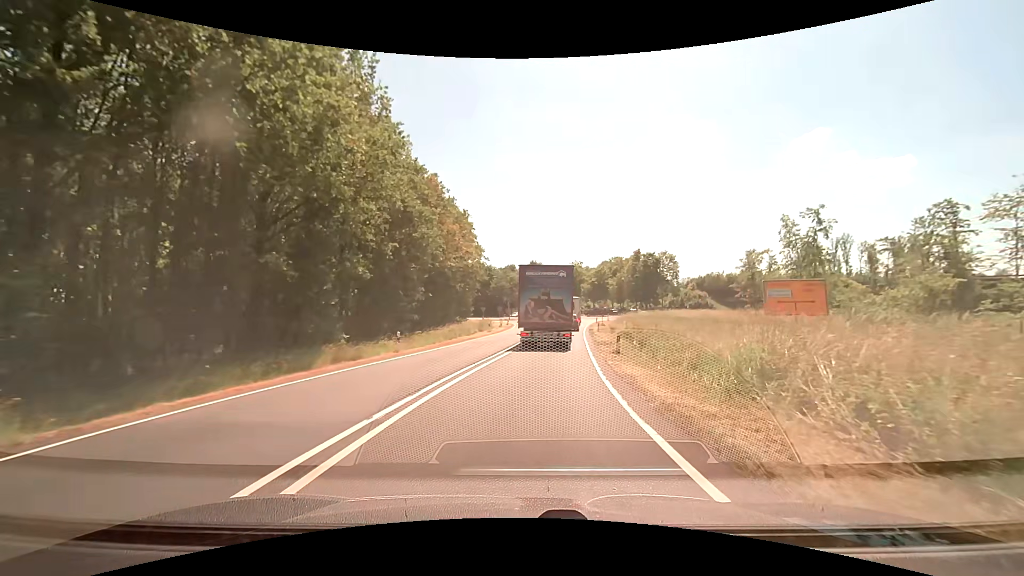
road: trunk_link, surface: asphalt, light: Day
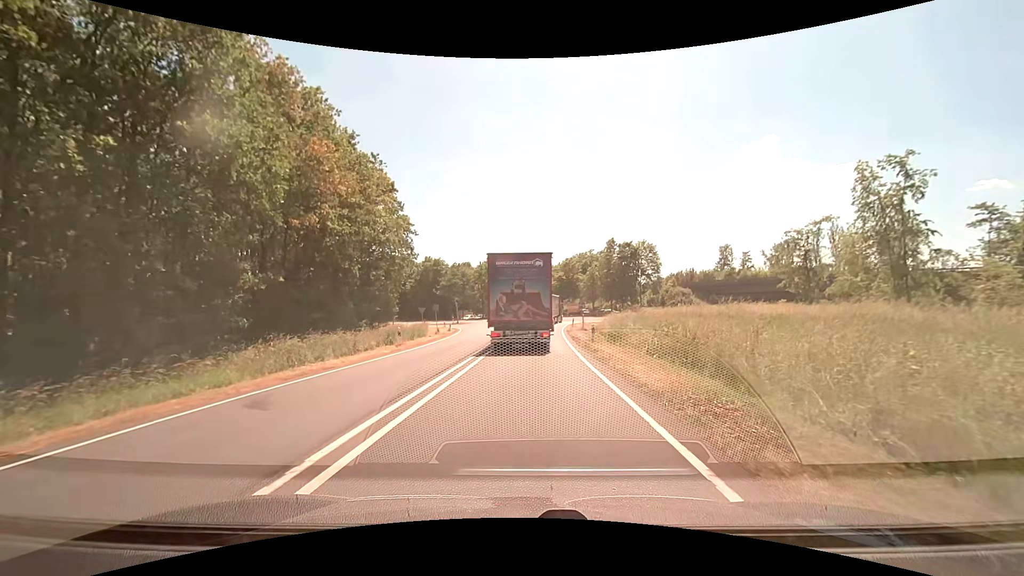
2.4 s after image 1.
(+1.1, +20.5) m; +5°
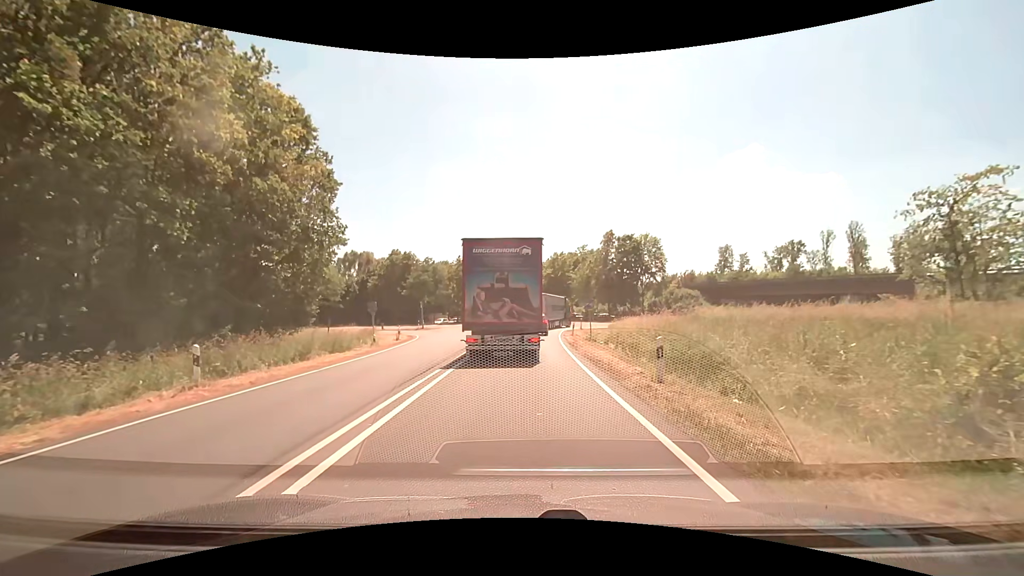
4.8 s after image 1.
(+0.2, +15.2) m; +2°
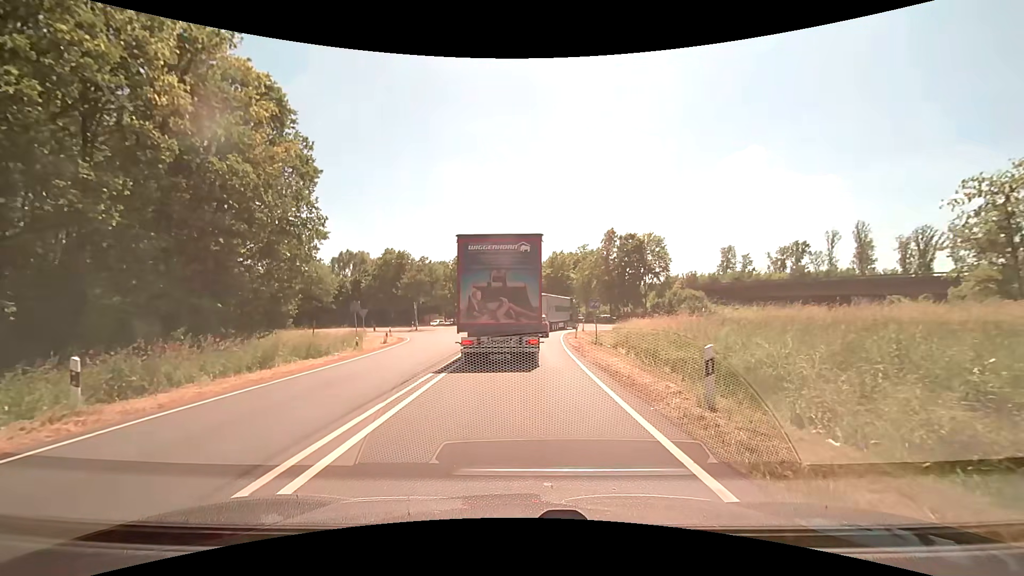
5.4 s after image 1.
(0.0, +2.9) m; +1°
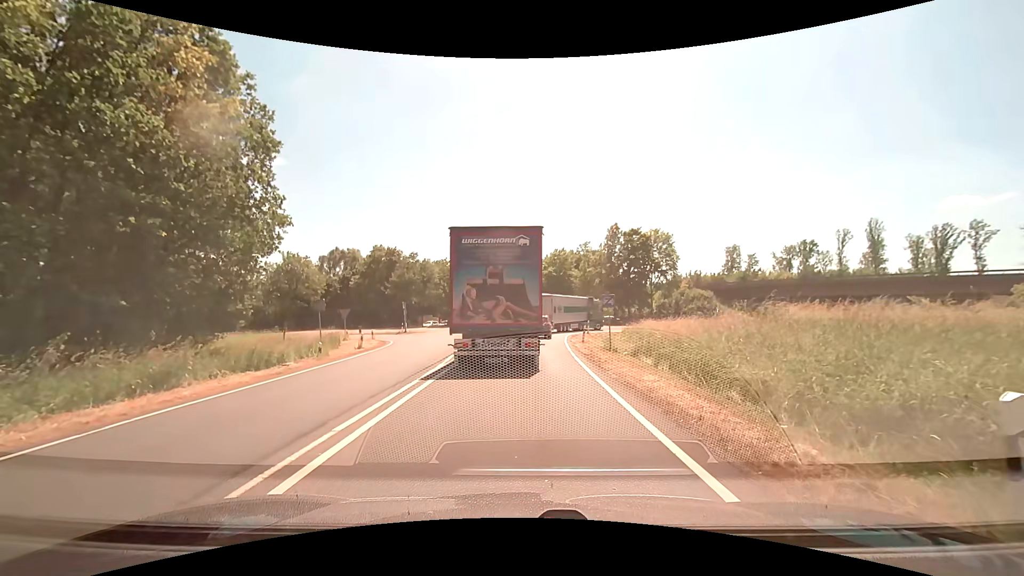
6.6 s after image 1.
(0.0, +4.8) m; 0°
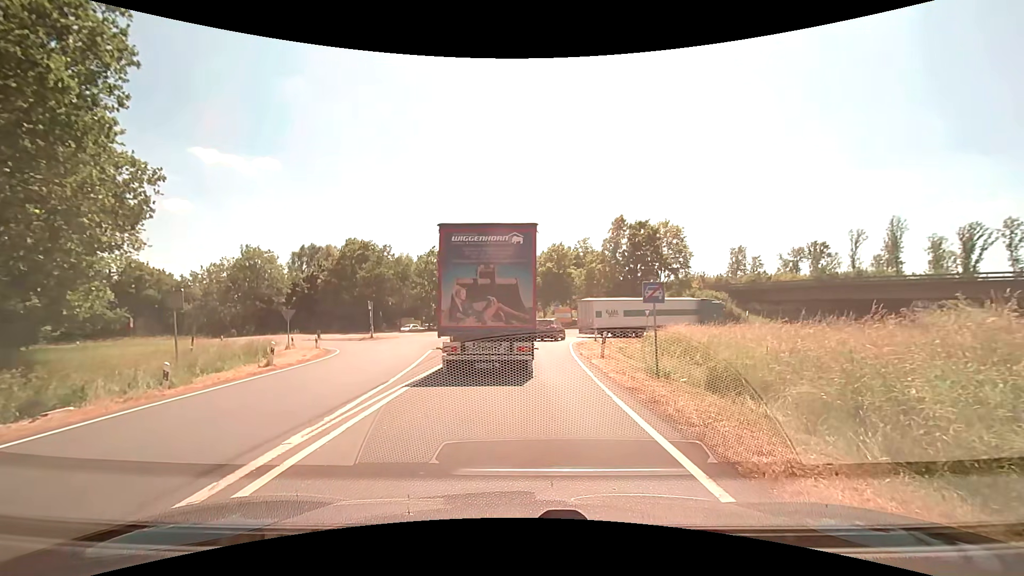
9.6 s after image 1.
(0.0, +9.4) m; +1°
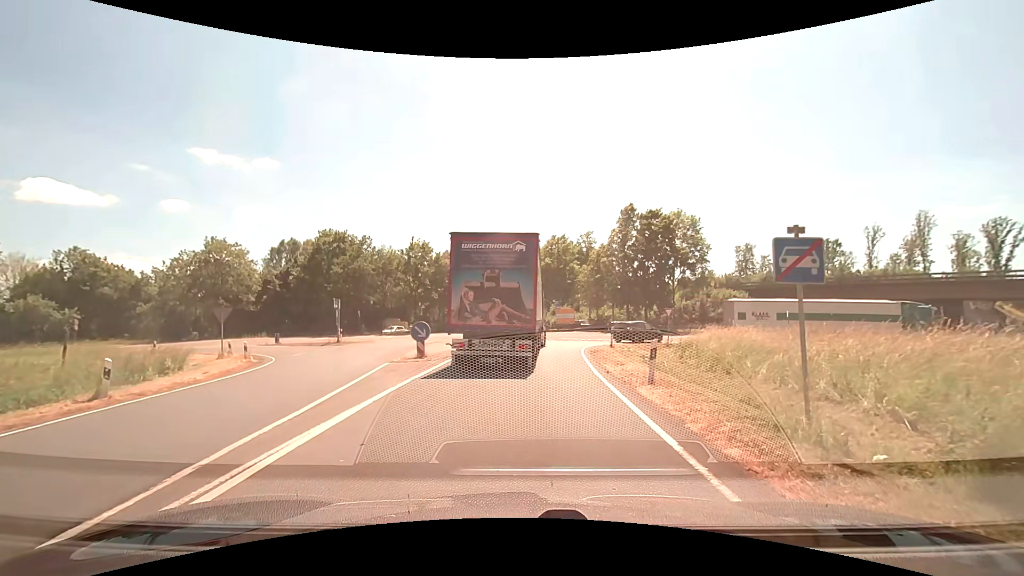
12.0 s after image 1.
(+0.1, +7.7) m; 0°
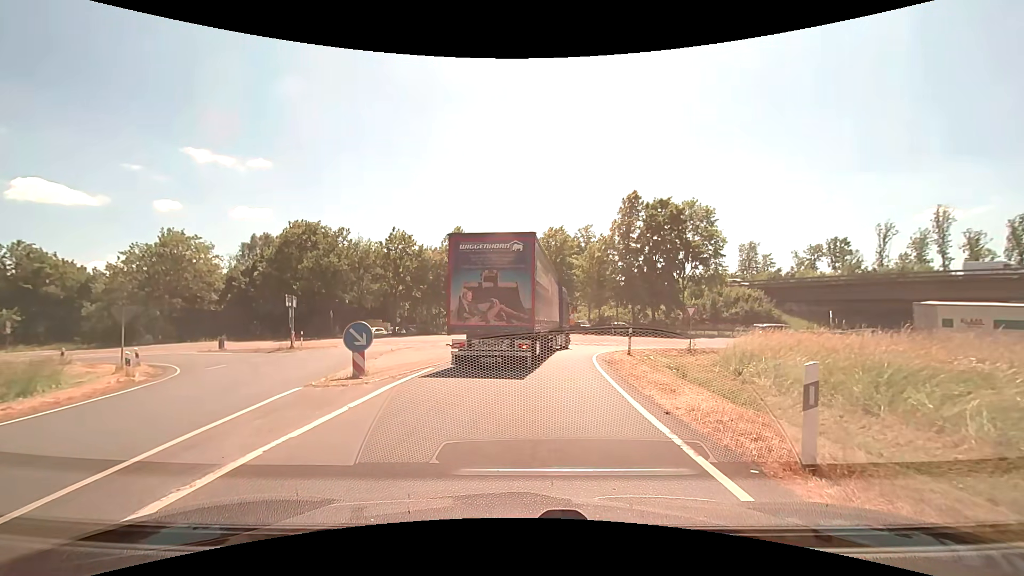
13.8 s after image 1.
(0.0, +6.5) m; +1°
(0, +10) (+1, +20) (+3, +30) (+9, +37) (+19, +40) (+29, +40) (+39, +40) (+49, +39) (+58, +37) (+68, +35) m
